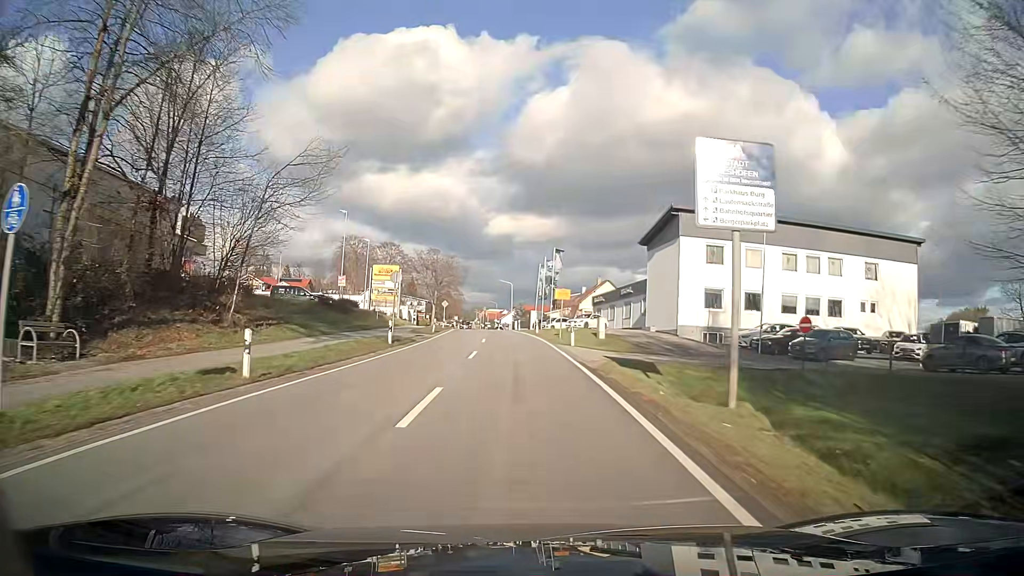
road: tertiary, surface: asphalt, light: Day
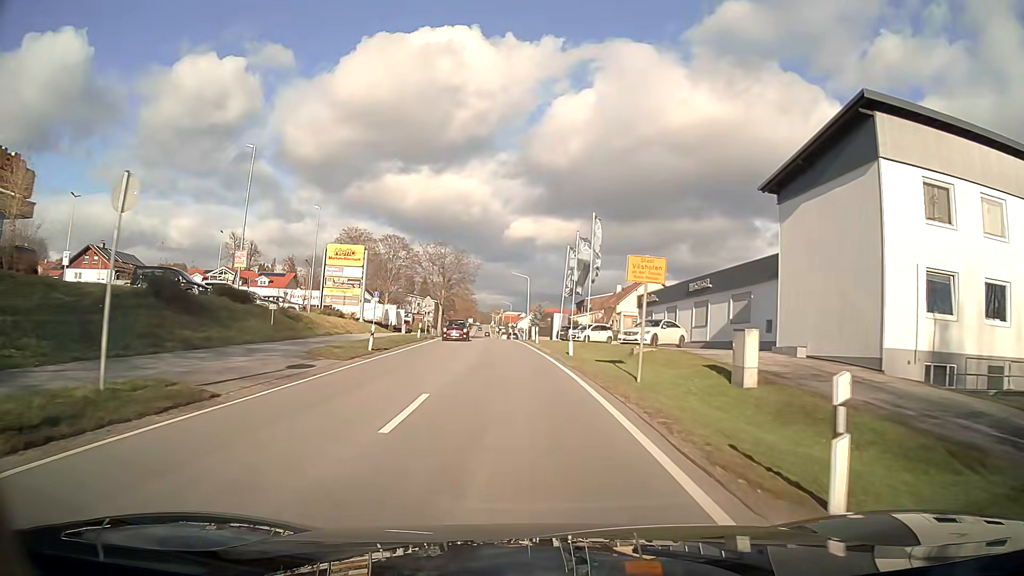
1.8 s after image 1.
(-0.4, +23.9) m; -2°
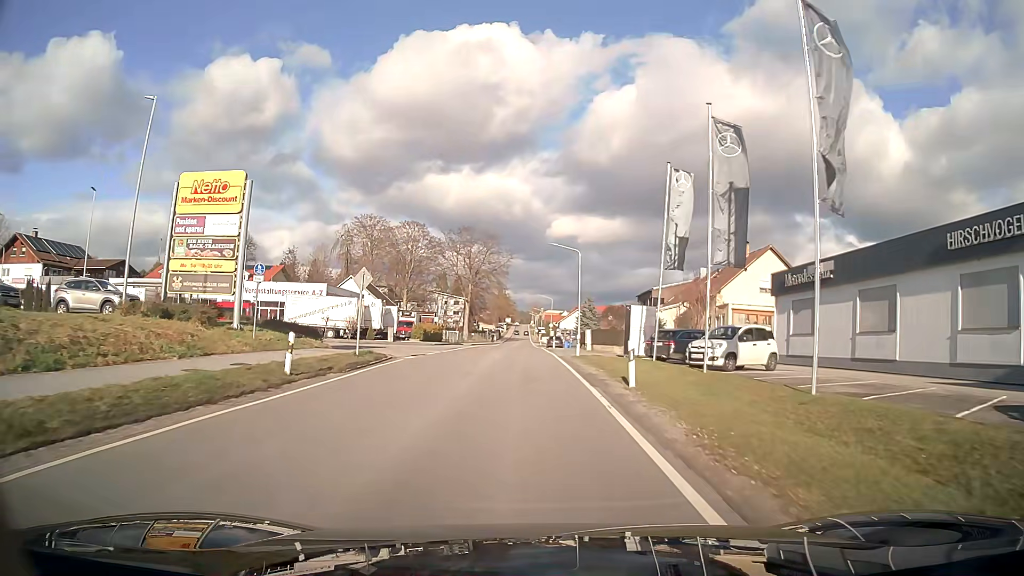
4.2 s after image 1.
(-0.7, +28.7) m; -3°
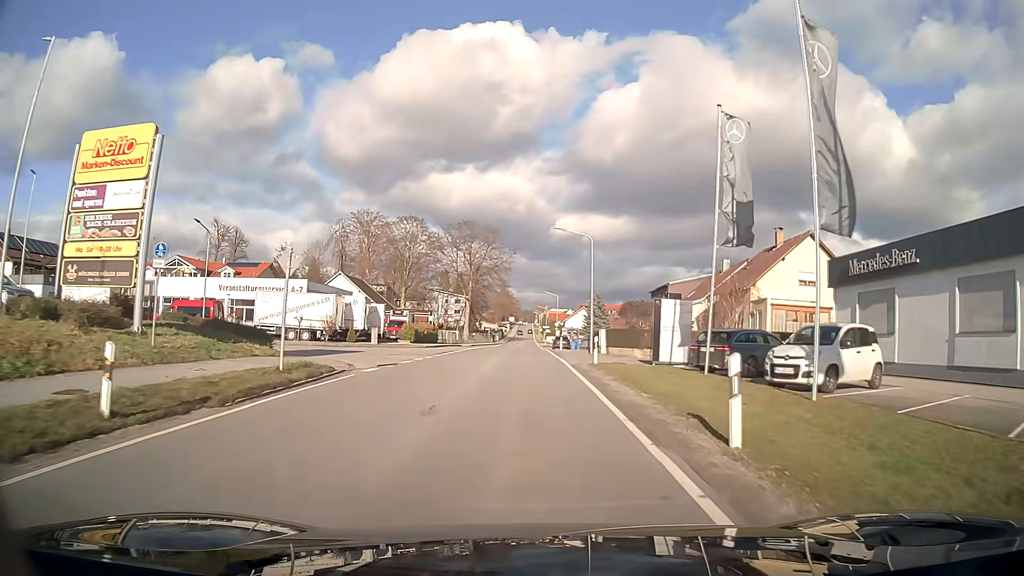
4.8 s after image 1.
(0.0, +7.3) m; 0°
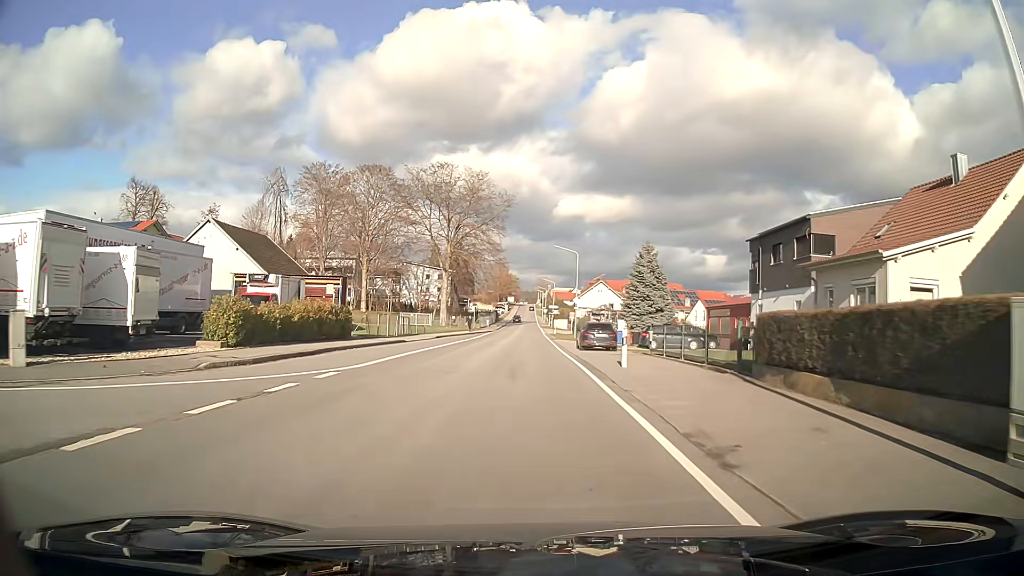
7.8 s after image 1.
(-0.2, +37.4) m; 0°
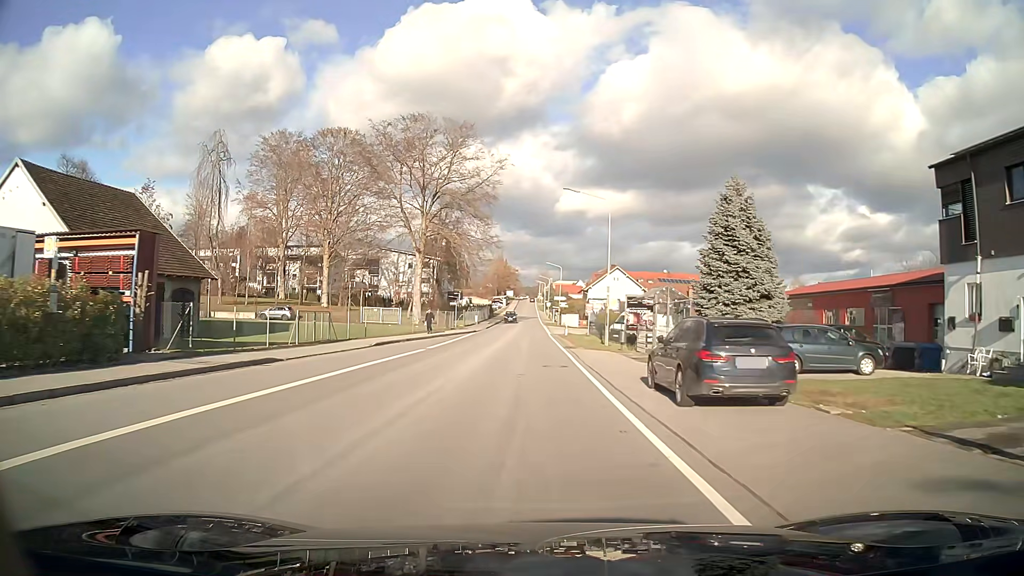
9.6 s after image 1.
(0.0, +22.9) m; 0°
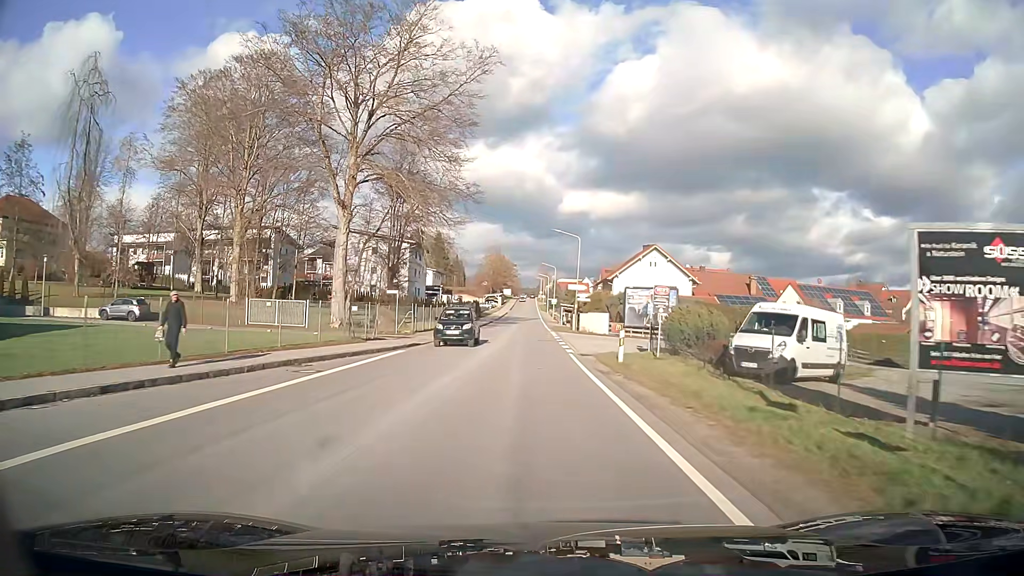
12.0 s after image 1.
(0.0, +30.8) m; 0°
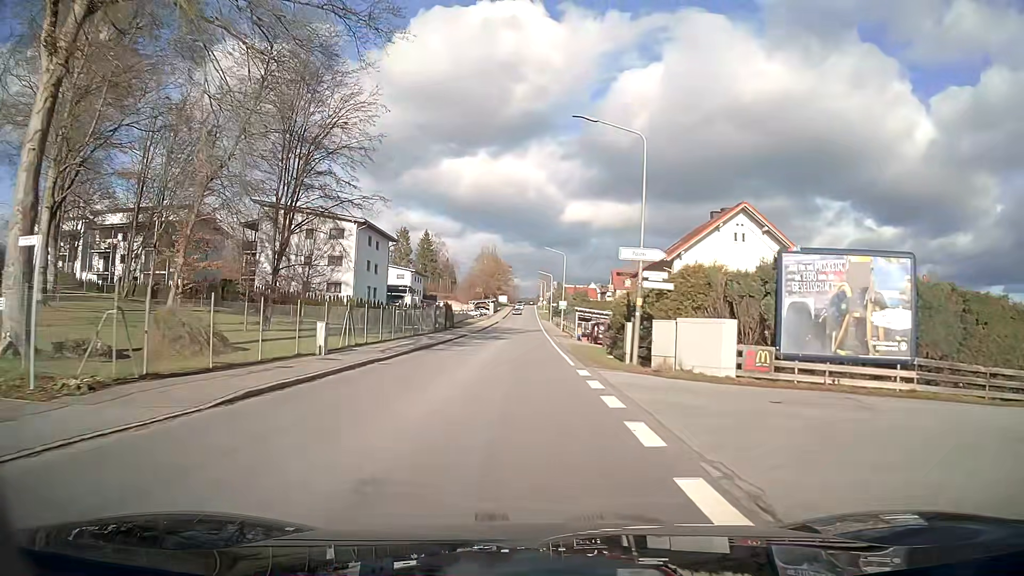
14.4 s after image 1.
(0.0, +30.5) m; 0°
(0, +10) (0, +20) (0, +30) (0, +40) (0, +50) (0, +60) (0, +70) (0, +80) (0, +90) (0, +100) m
